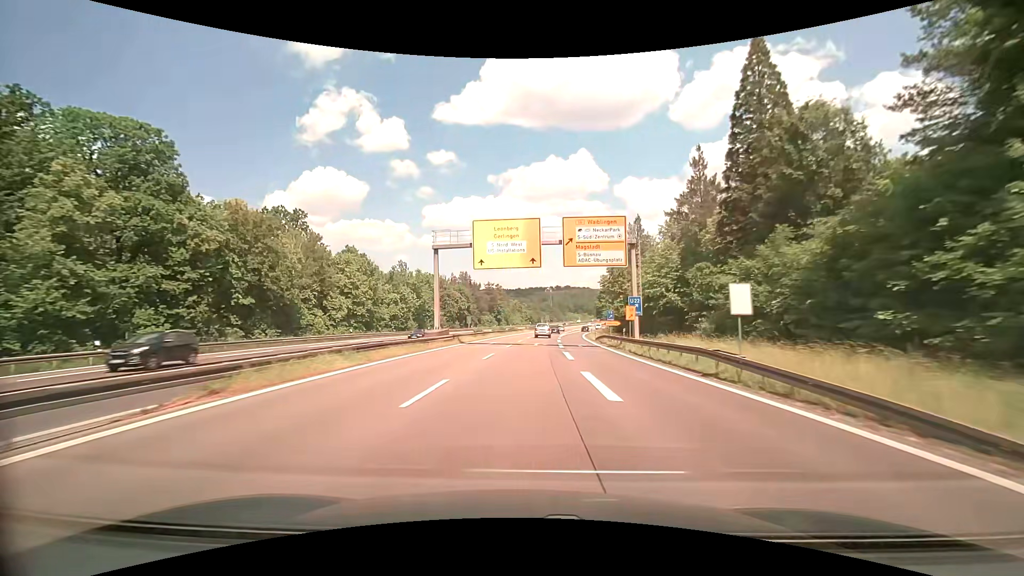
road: trunk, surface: asphalt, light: Day
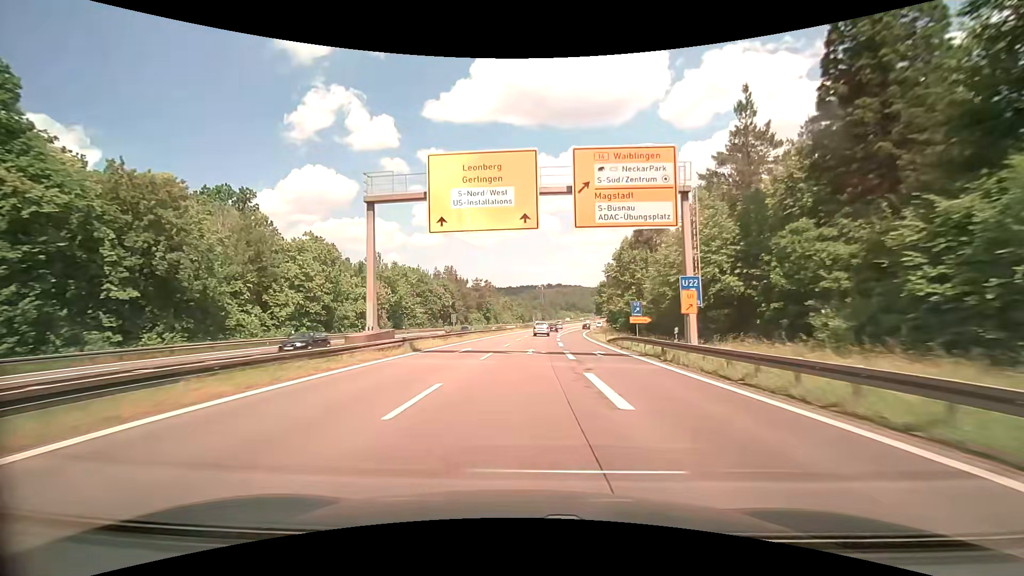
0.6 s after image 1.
(+0.1, +13.1) m; +1°
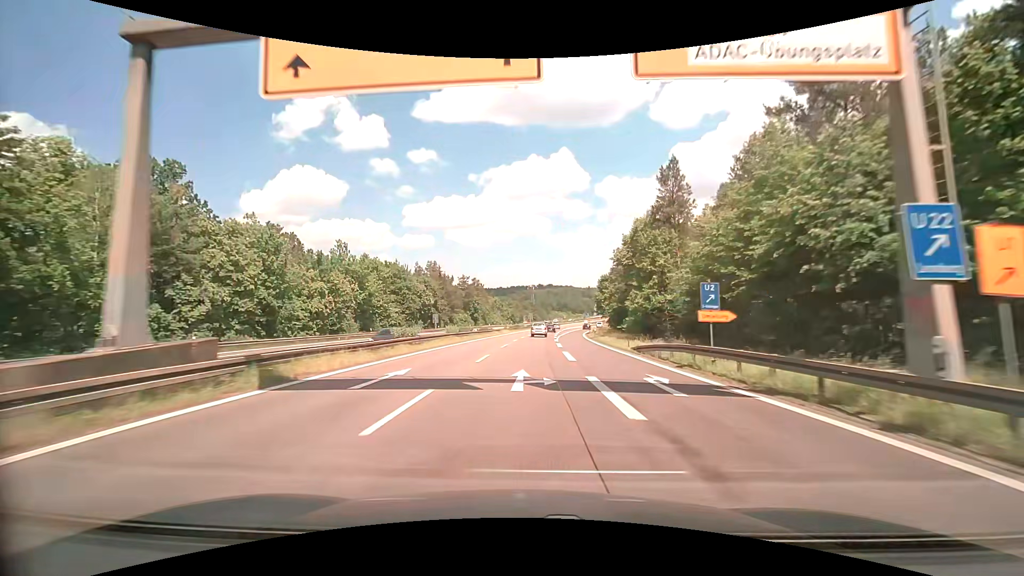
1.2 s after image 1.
(+0.1, +13.0) m; +1°
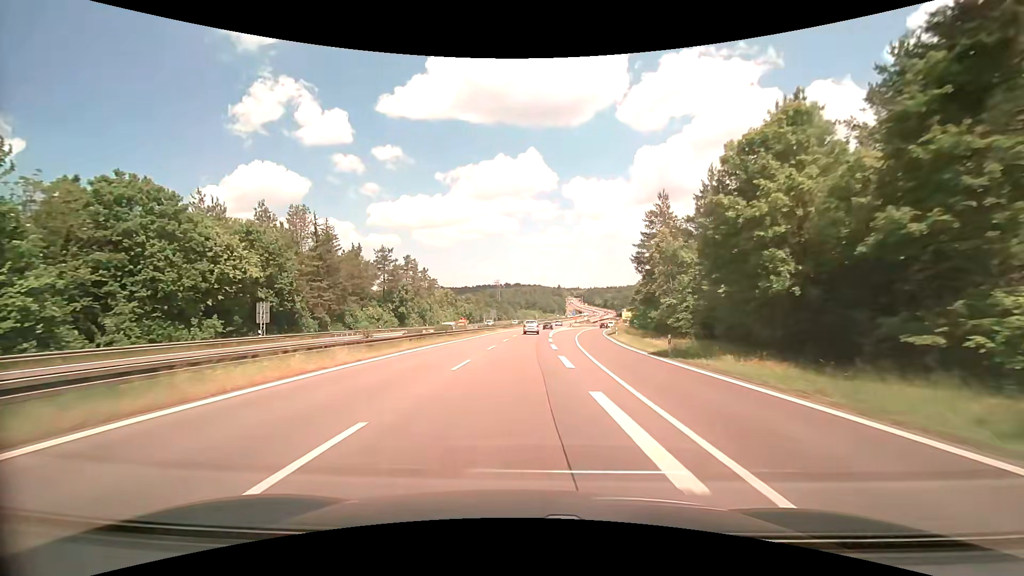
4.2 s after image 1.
(+2.2, +63.1) m; +4°
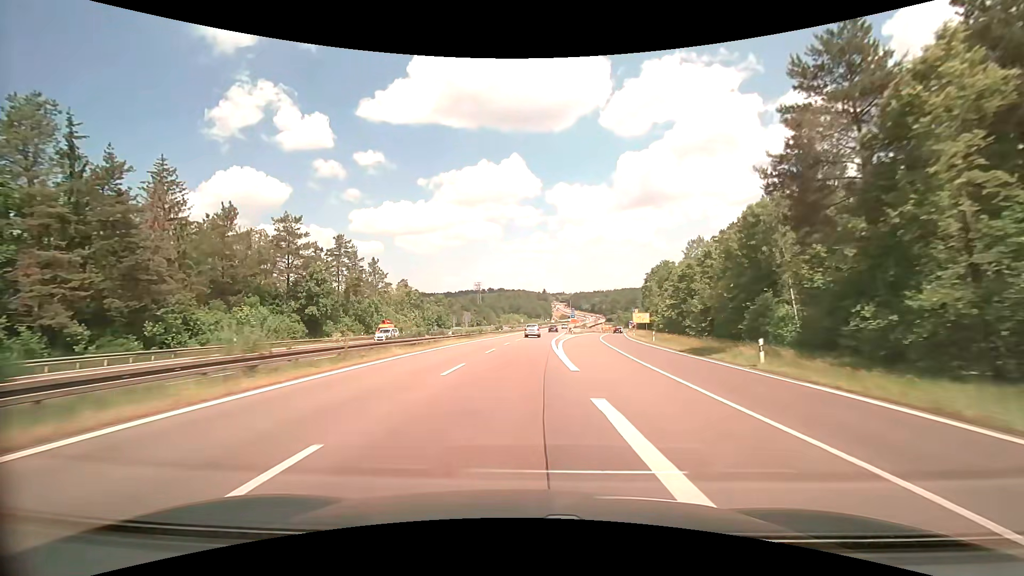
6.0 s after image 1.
(+0.5, +37.0) m; +2°
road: trunk_link
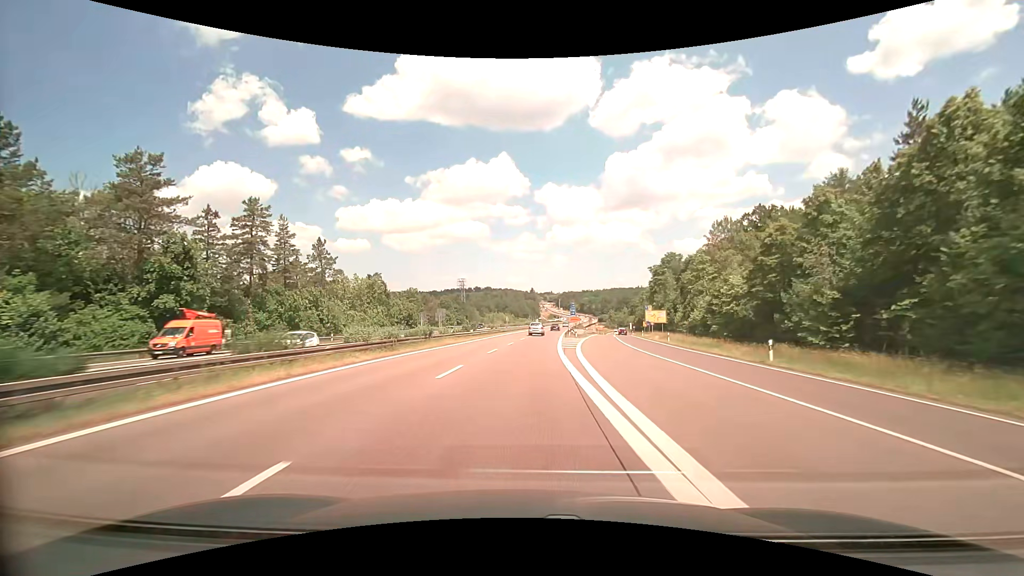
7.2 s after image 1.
(+0.2, +24.9) m; +1°
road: trunk
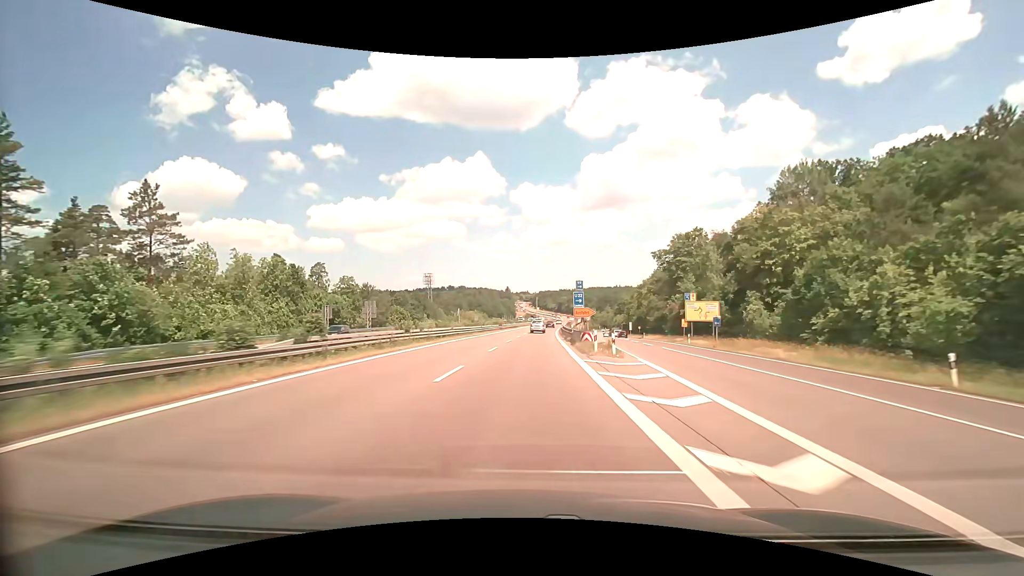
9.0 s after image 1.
(+0.9, +37.4) m; +3°
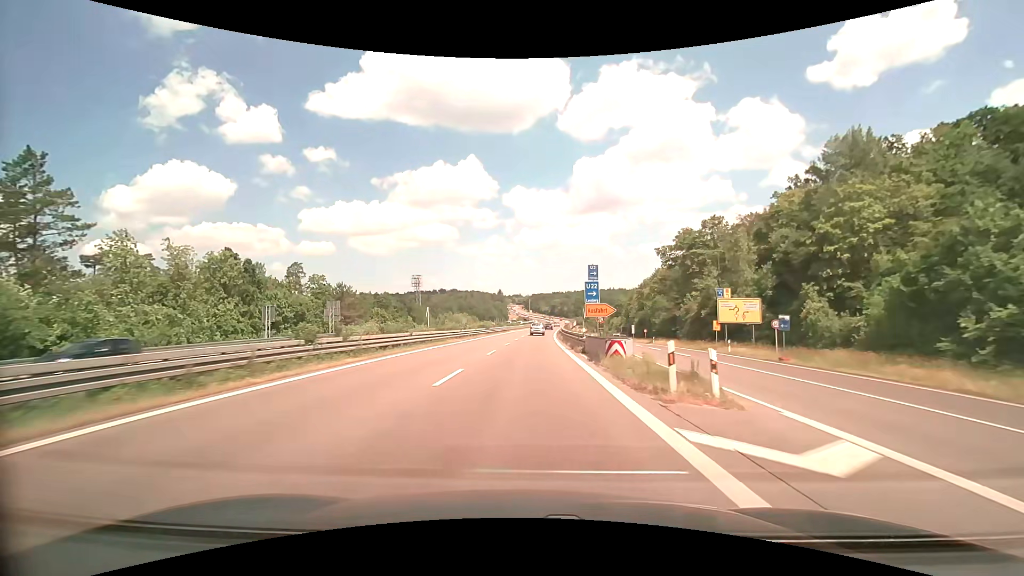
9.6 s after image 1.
(+0.1, +12.4) m; +1°
(0, +10) (0, +20) (+1, +30) (+1, +40) (+1, +50) (+2, +60) (+3, +70) (+3, +80) (+4, +90) (+5, +100) m
